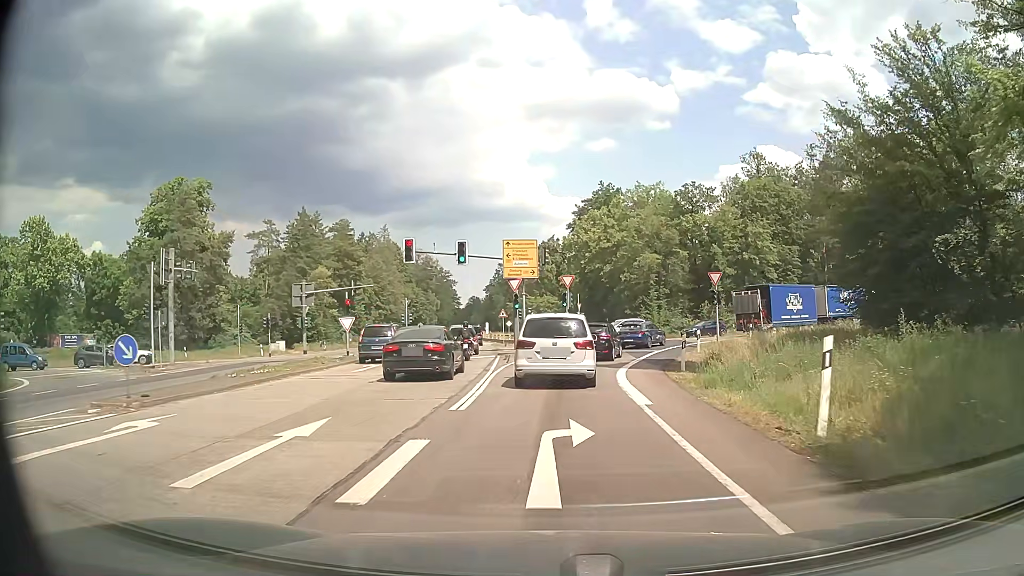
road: secondary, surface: asphalt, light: Day
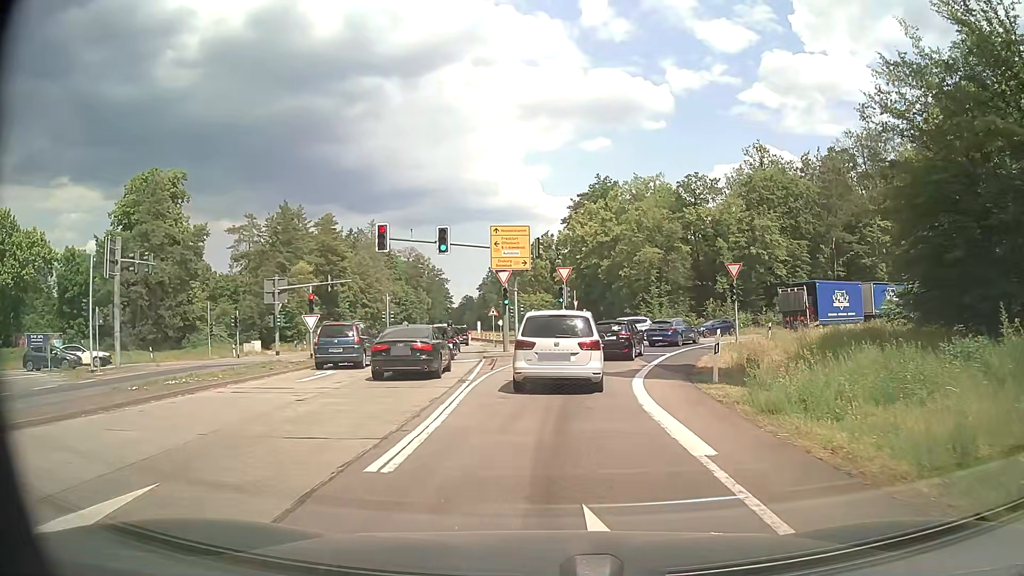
(+0.1, +4.9) m; +1°
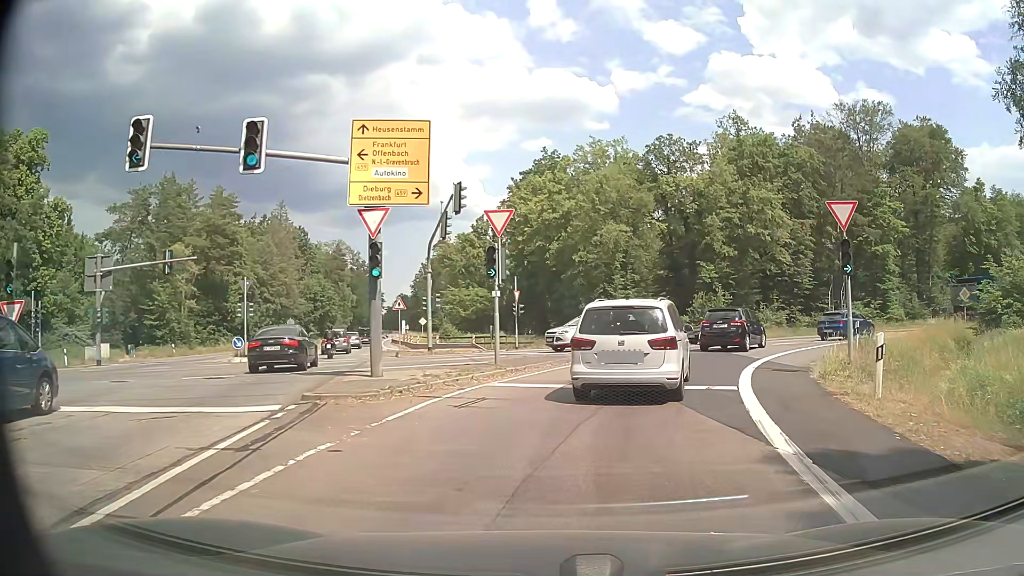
(+0.5, +17.3) m; +5°
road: secondary_link
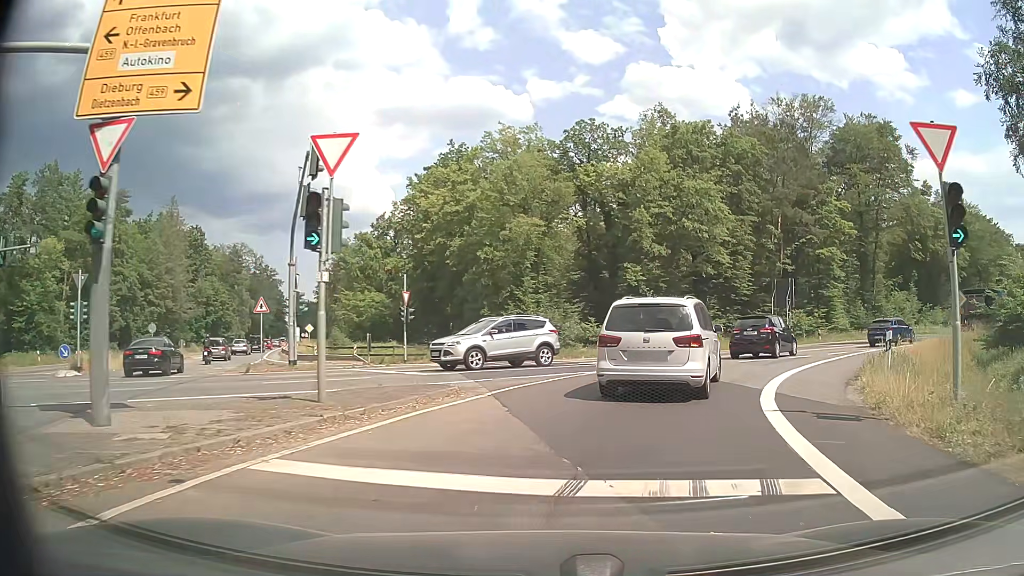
(+0.5, +8.0) m; +7°
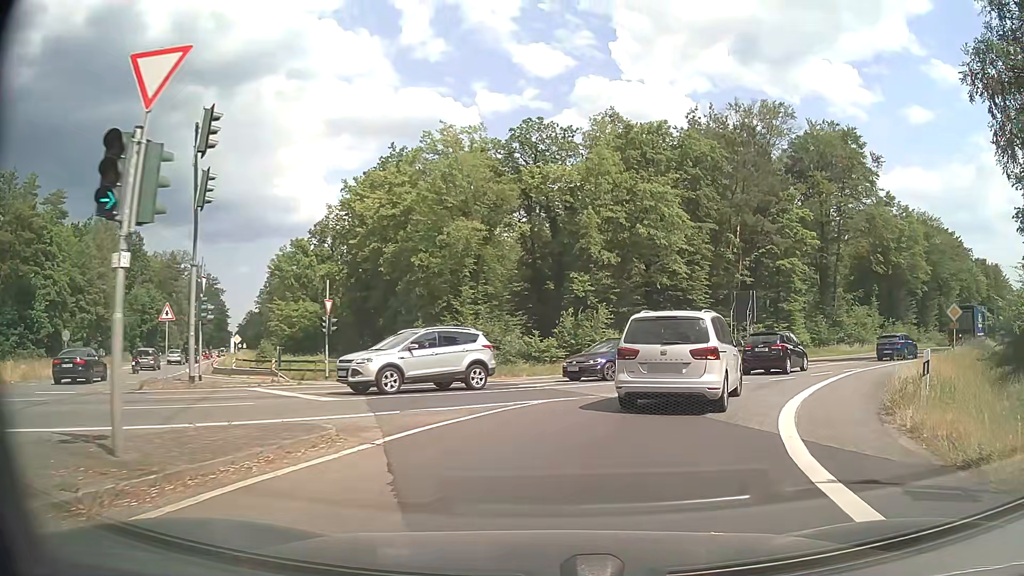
(+0.2, +4.1) m; +5°
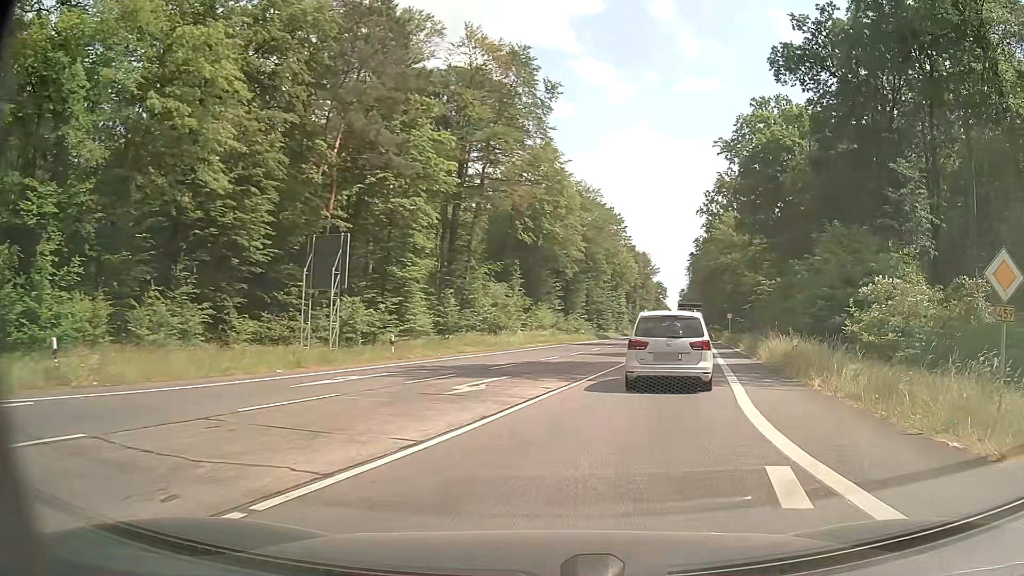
(+6.3, +21.5) m; +34°
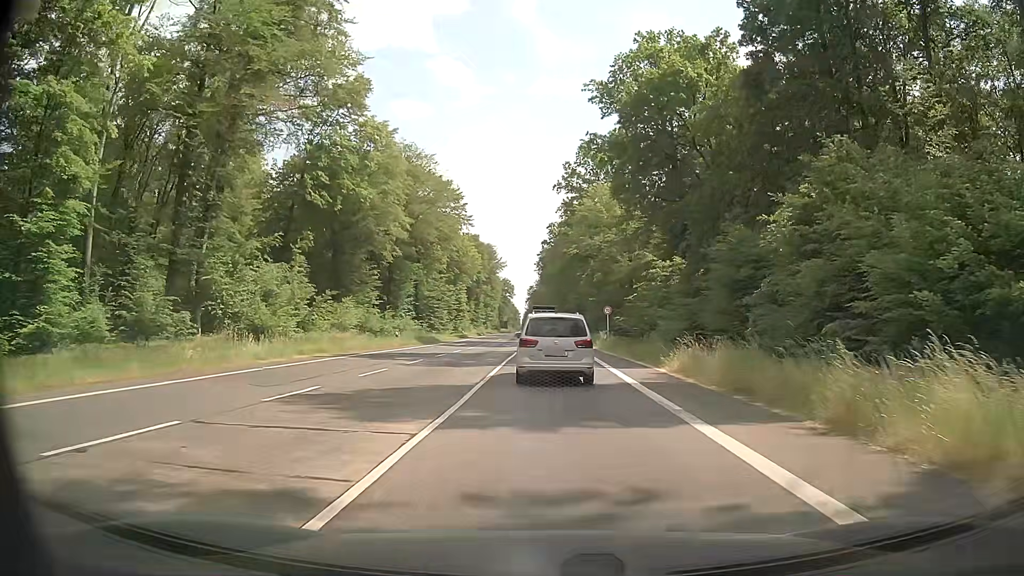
(+3.6, +21.5) m; +14°
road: primary
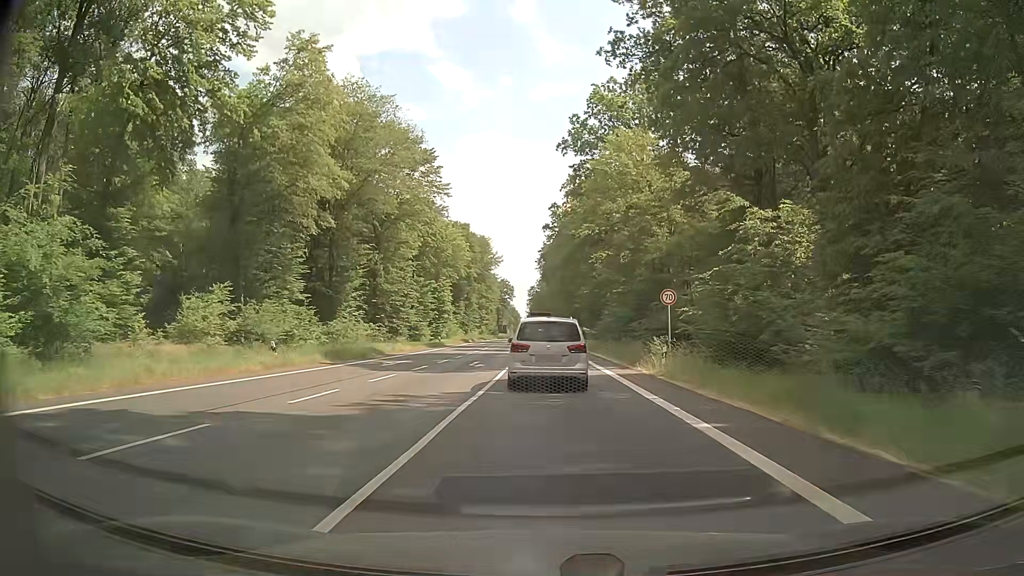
(0.0, +24.2) m; 0°
(0, +10) (0, +20) (0, +30) (-1, +40) (-1, +50) (-1, +60) (-1, +70) (-2, +80) (-2, +90) (-2, +100) m
